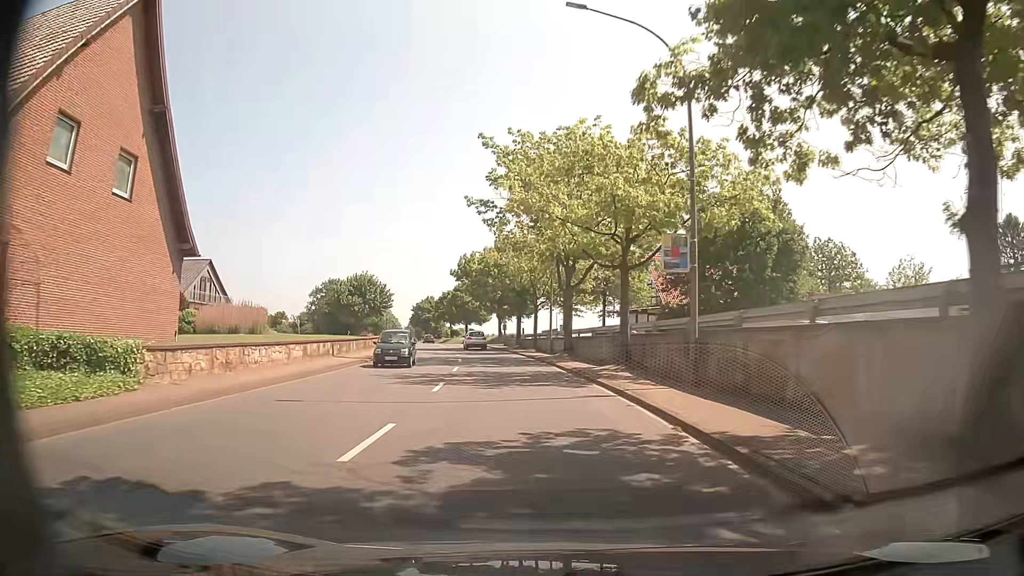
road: primary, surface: asphalt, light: Day
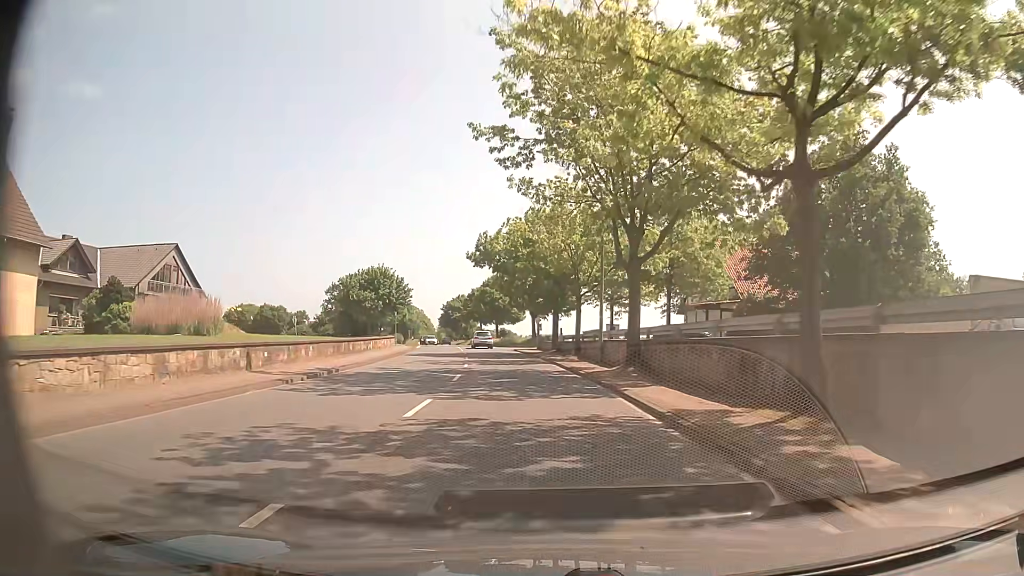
(-0.4, +14.1) m; -3°
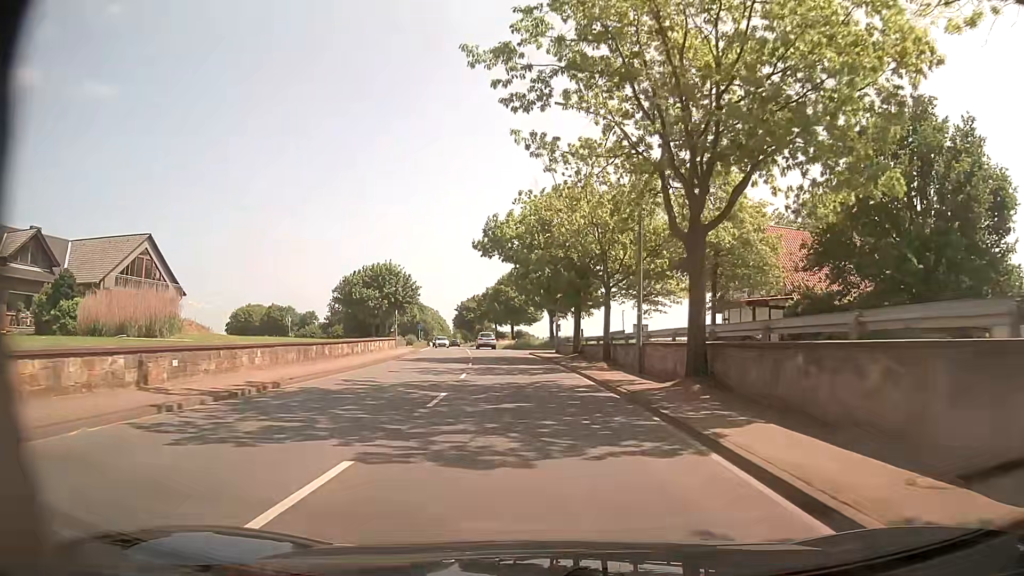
(-0.1, +7.2) m; -1°
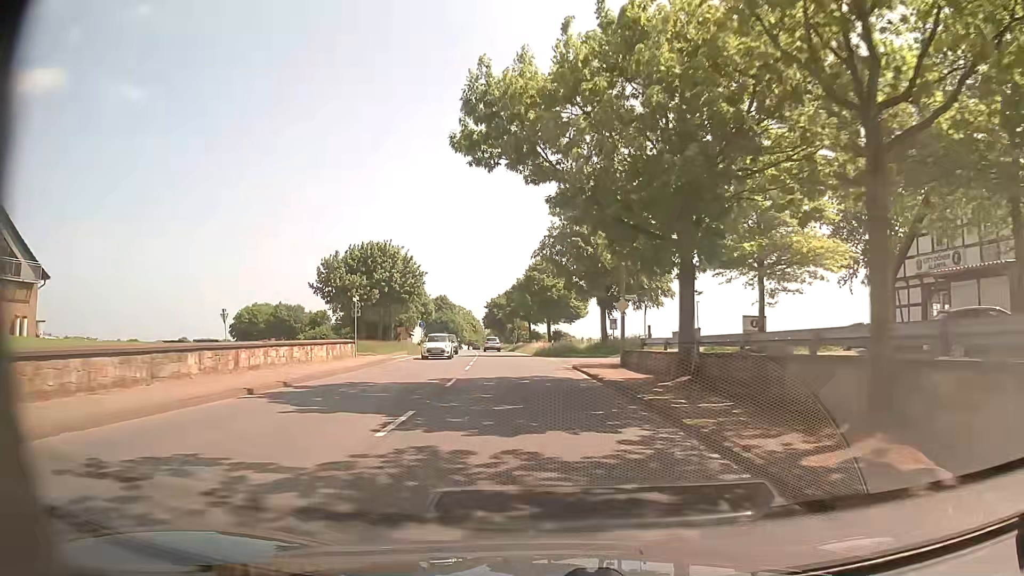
(-0.7, +22.5) m; -3°
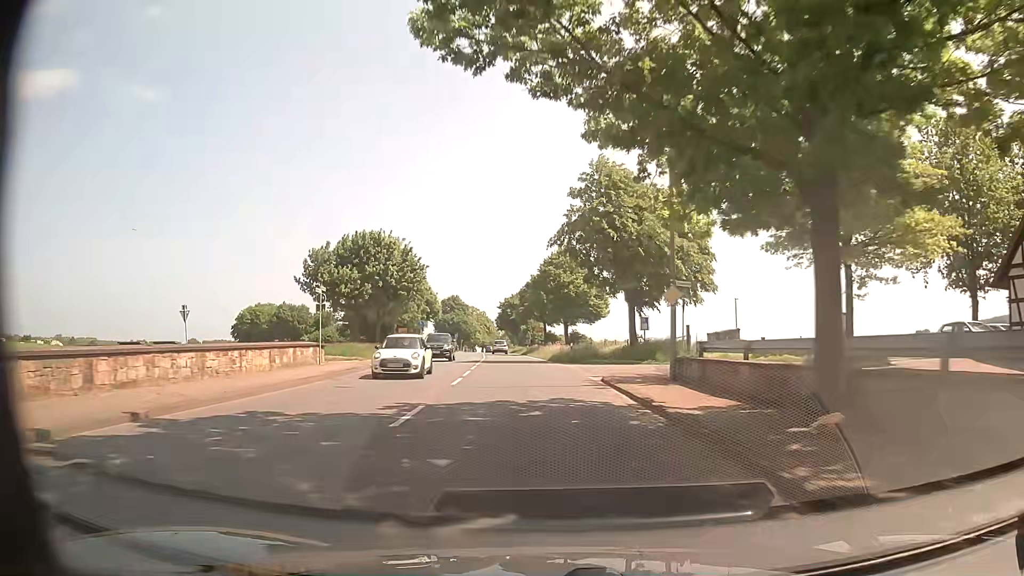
(-0.1, +8.1) m; -2°
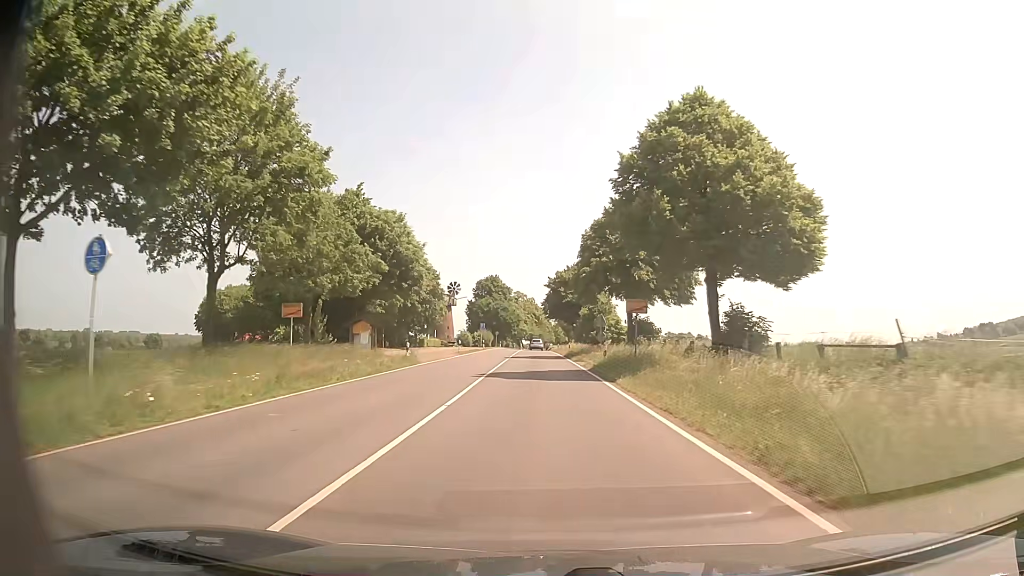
(-1.7, +46.3) m; -4°
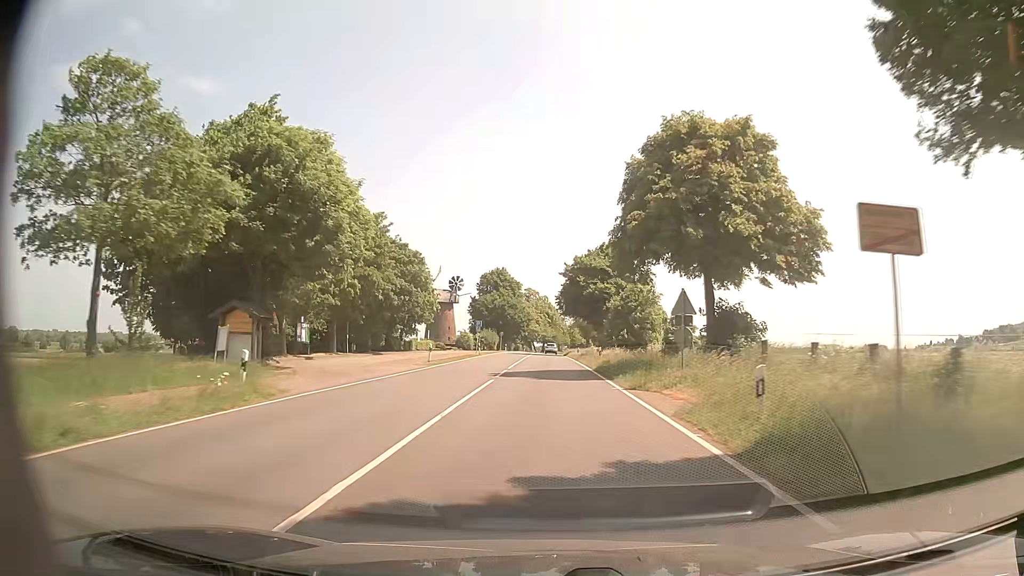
(-0.3, +21.6) m; -2°
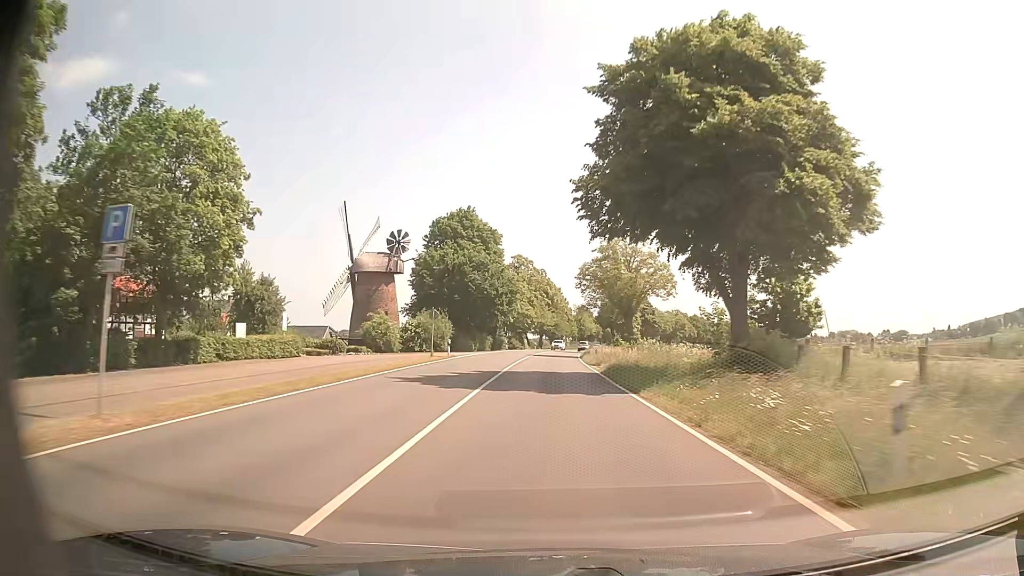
(0.0, +61.1) m; 0°
(0, +10) (0, +20) (0, +30) (0, +40) (+1, +50) (+1, +60) (+2, +70) (+2, +80) (+3, +90) (+4, +100) m
